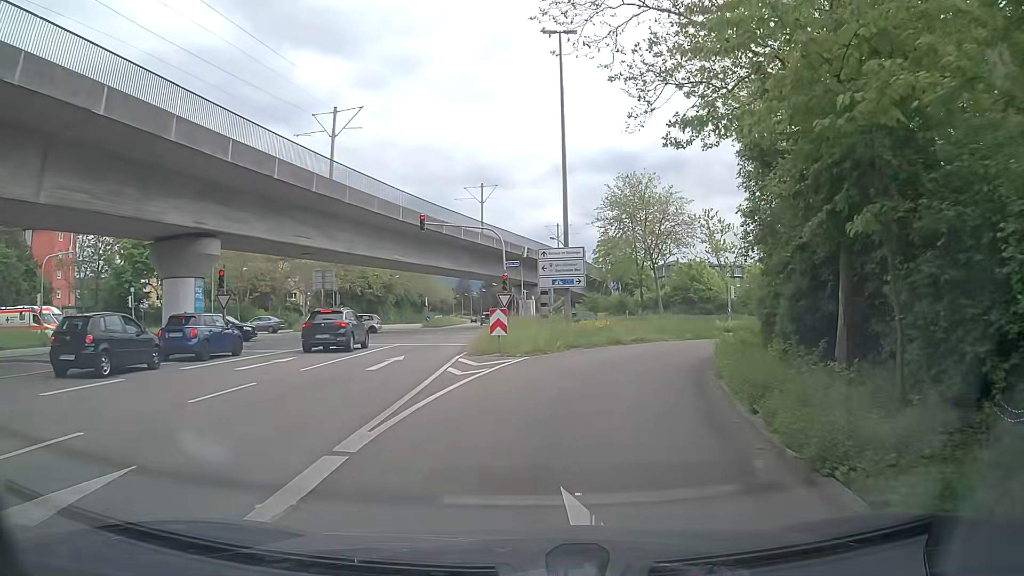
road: tertiary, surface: asphalt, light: Day
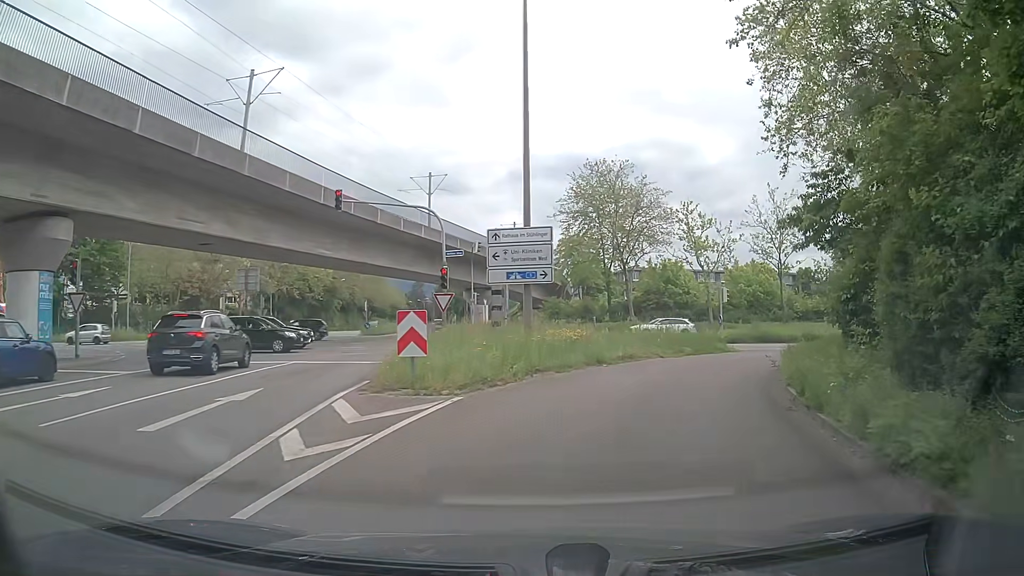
(+0.2, +8.3) m; +3°
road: secondary_link
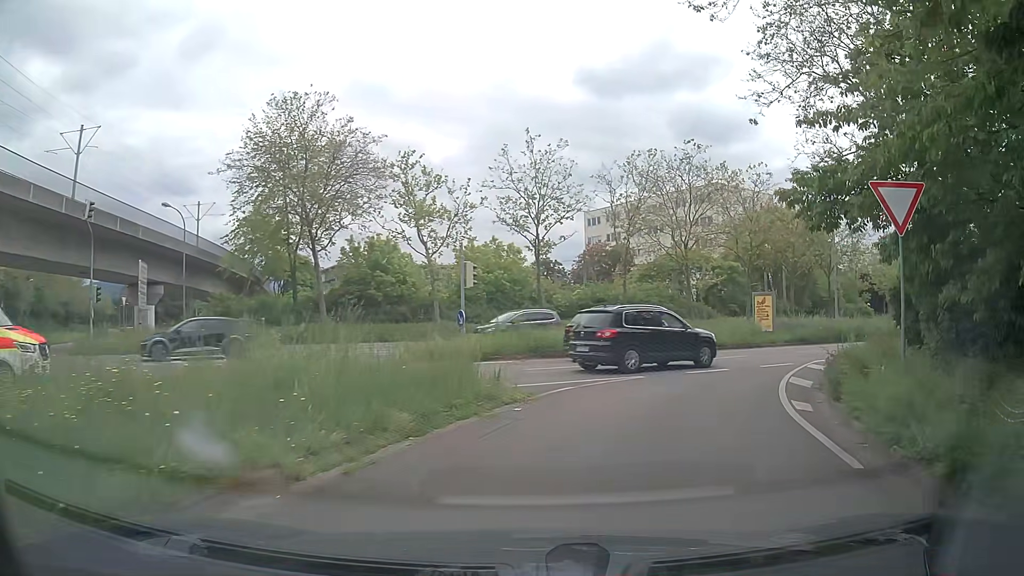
(+3.5, +17.1) m; +24°
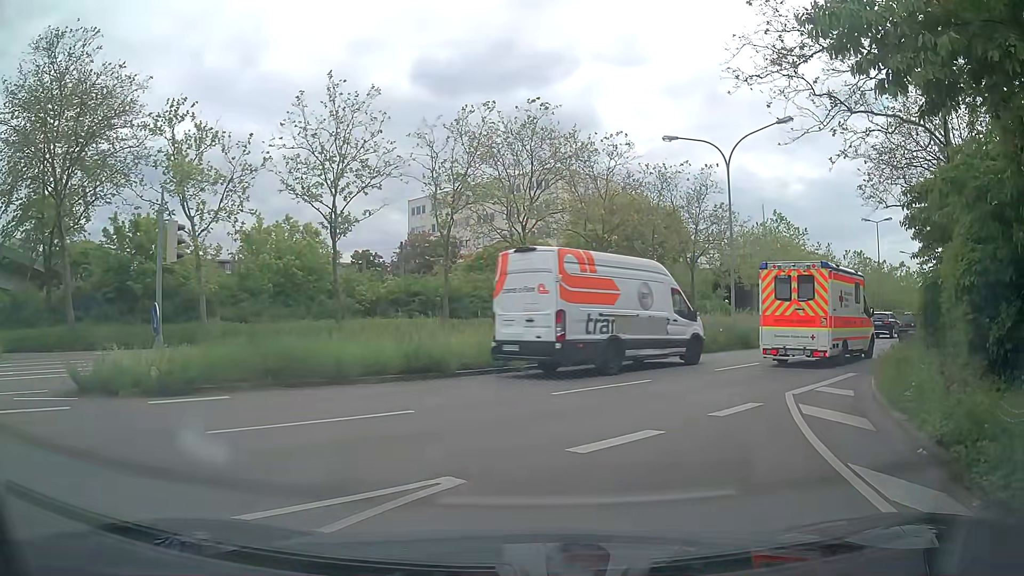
(+1.2, +9.4) m; +13°
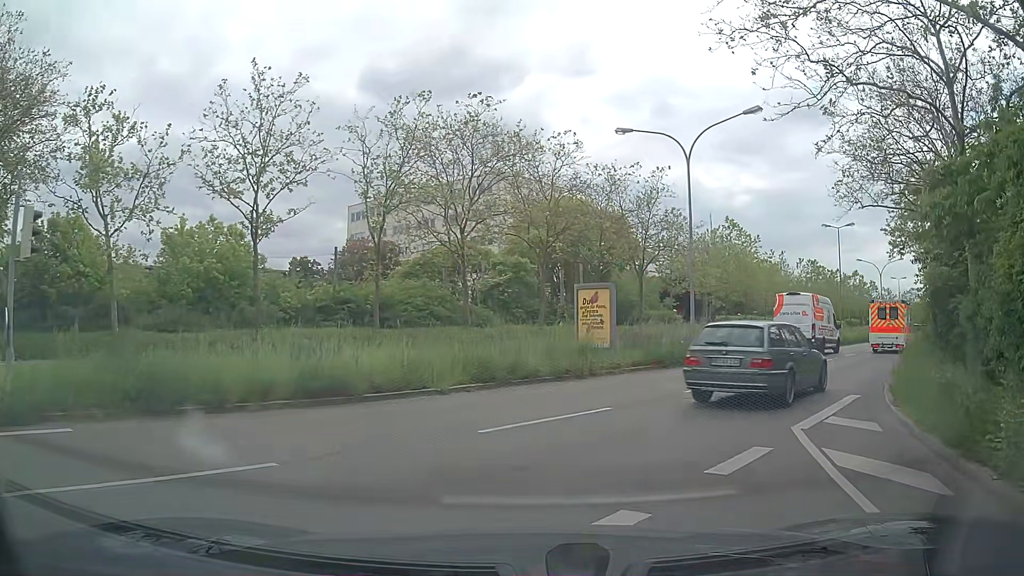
(+0.2, +3.3) m; +6°
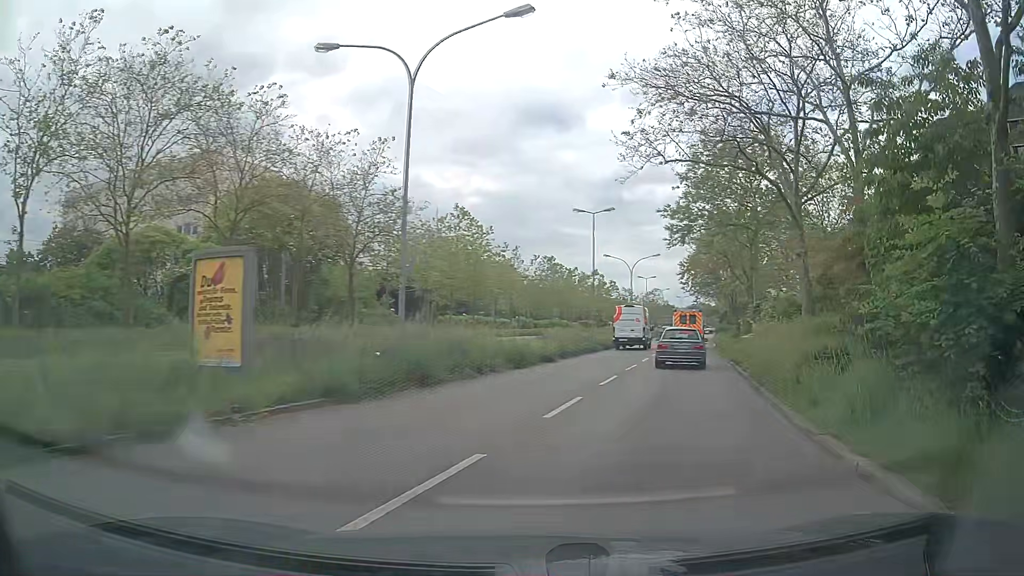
(+1.9, +9.6) m; +26°
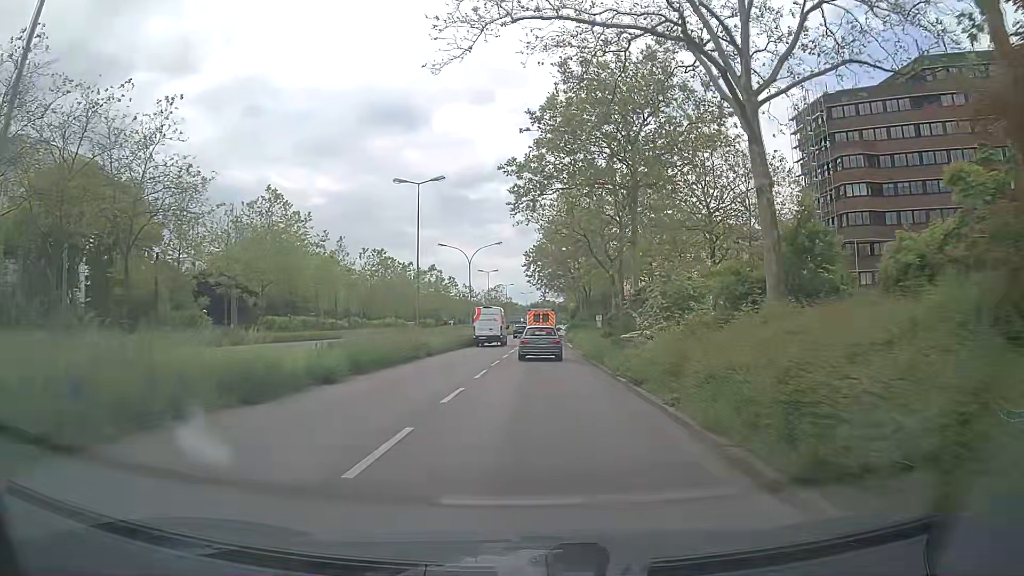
(+1.3, +10.2) m; +12°
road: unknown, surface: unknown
